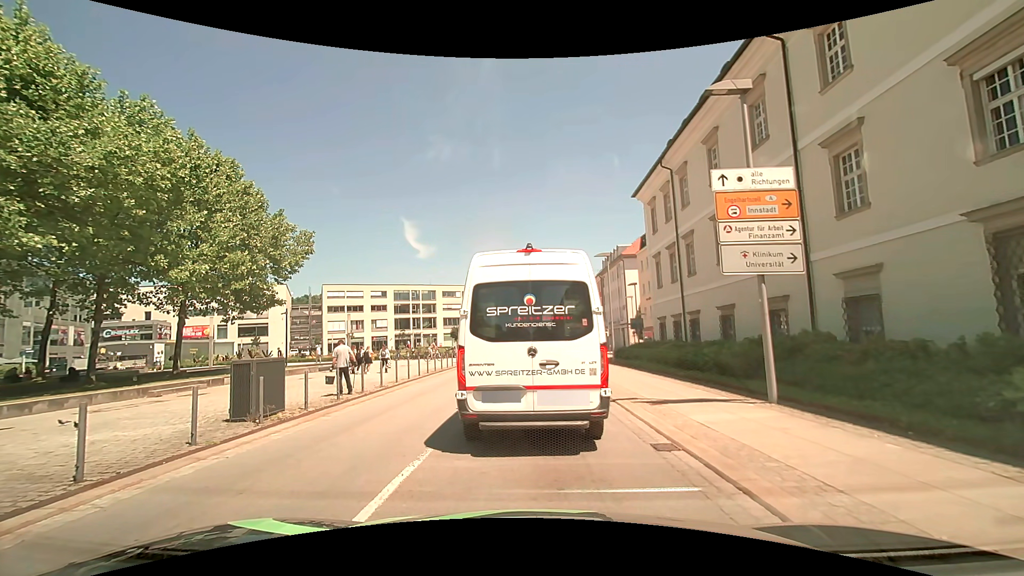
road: tertiary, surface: asphalt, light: Day
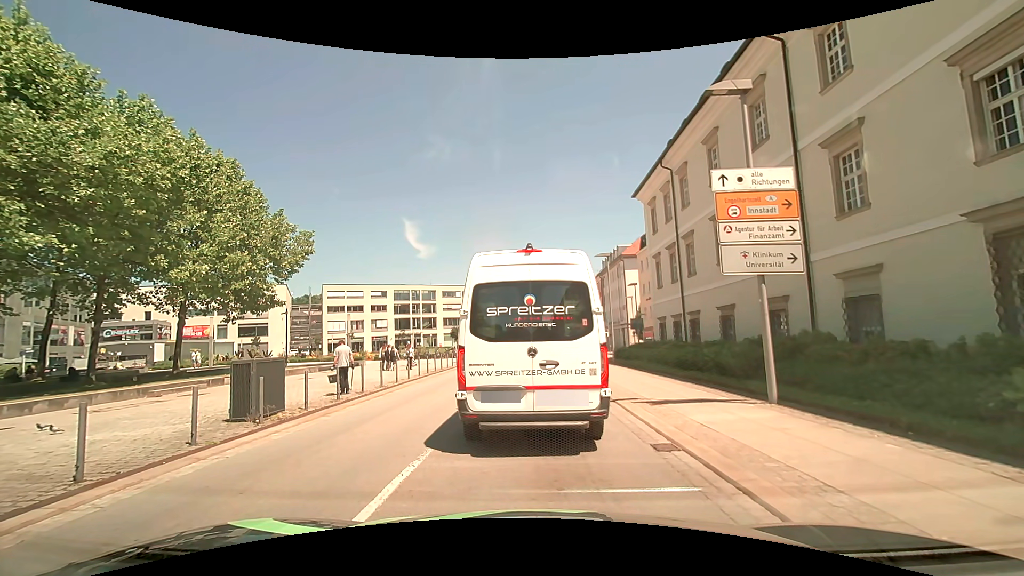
(0.0, 0.0) m; 0°
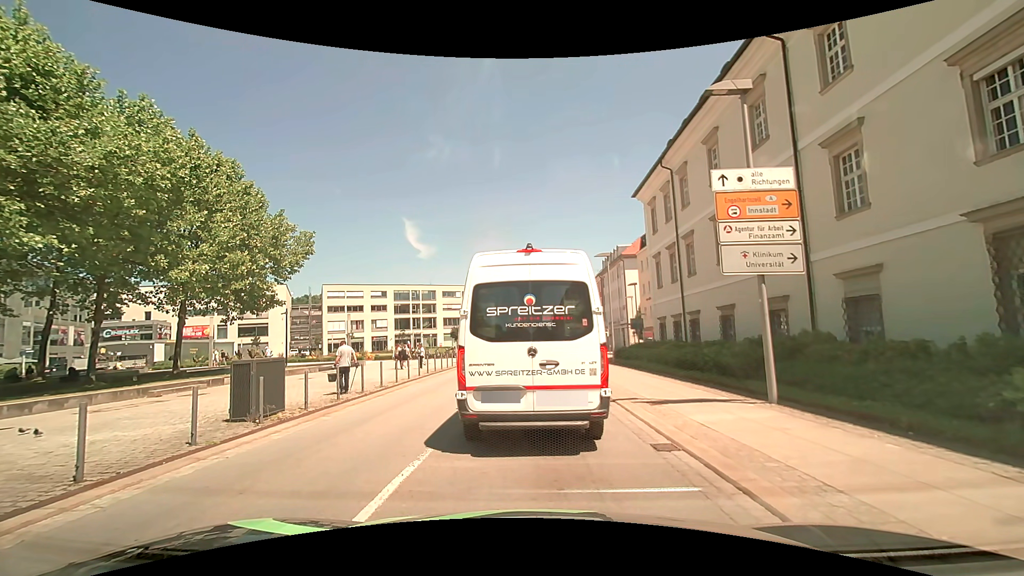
(0.0, 0.0) m; 0°
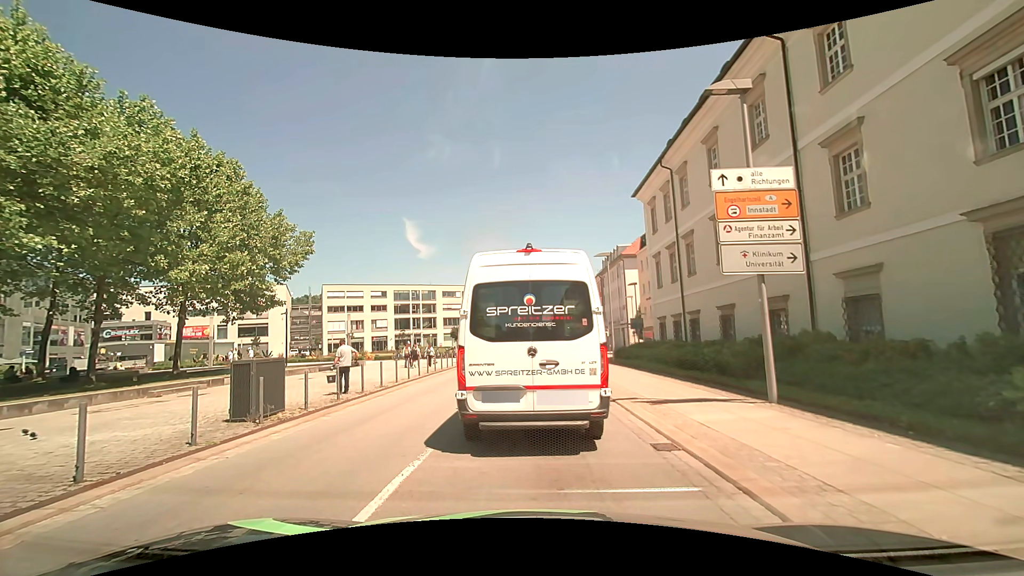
(0.0, 0.0) m; 0°
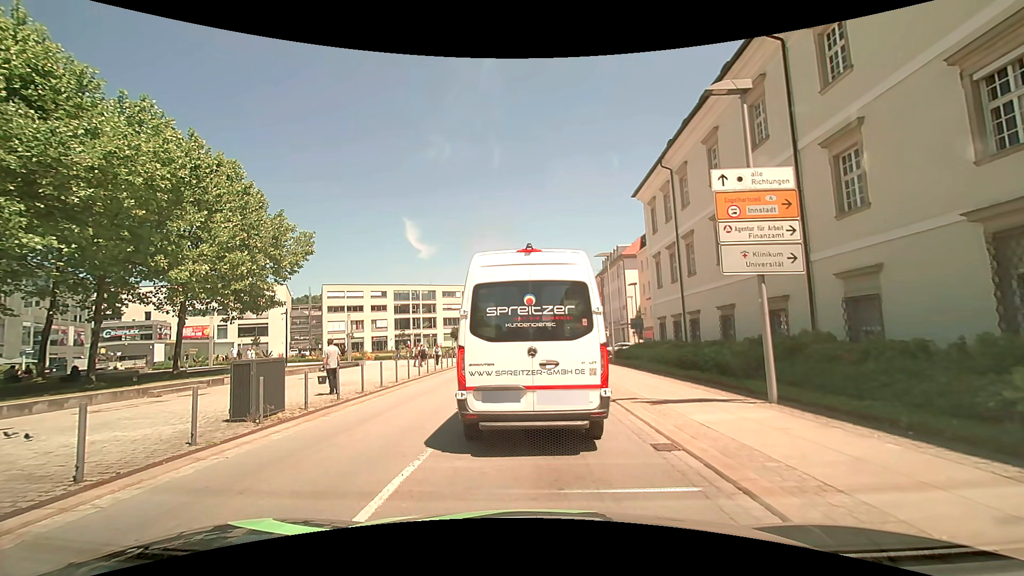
(0.0, 0.0) m; 0°
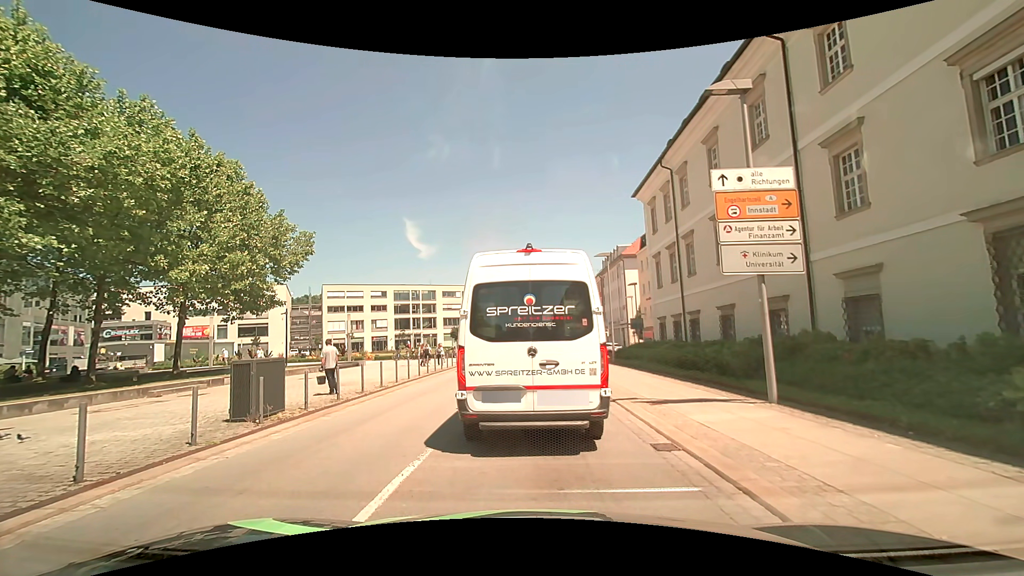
(0.0, 0.0) m; 0°
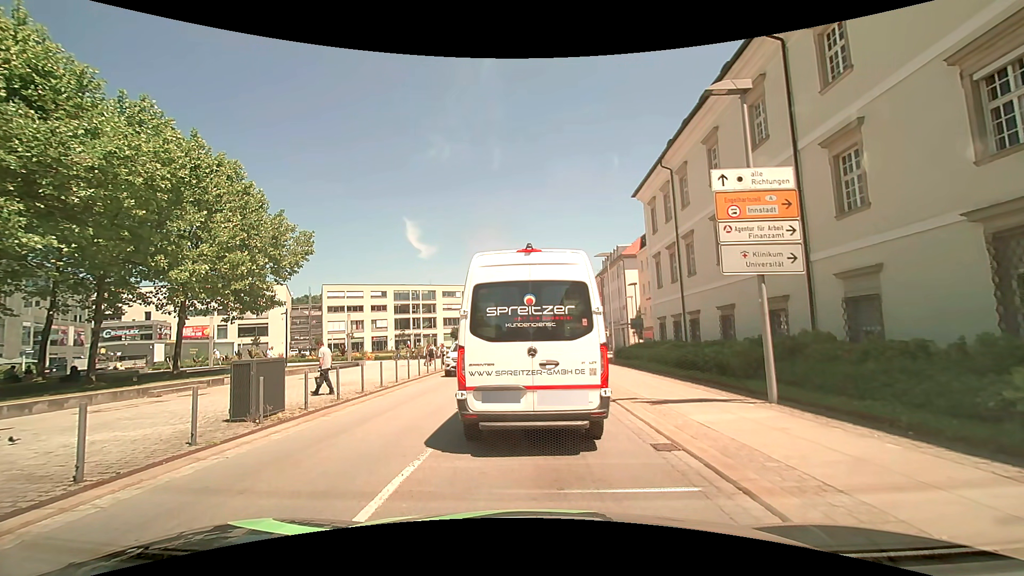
(0.0, 0.0) m; 0°
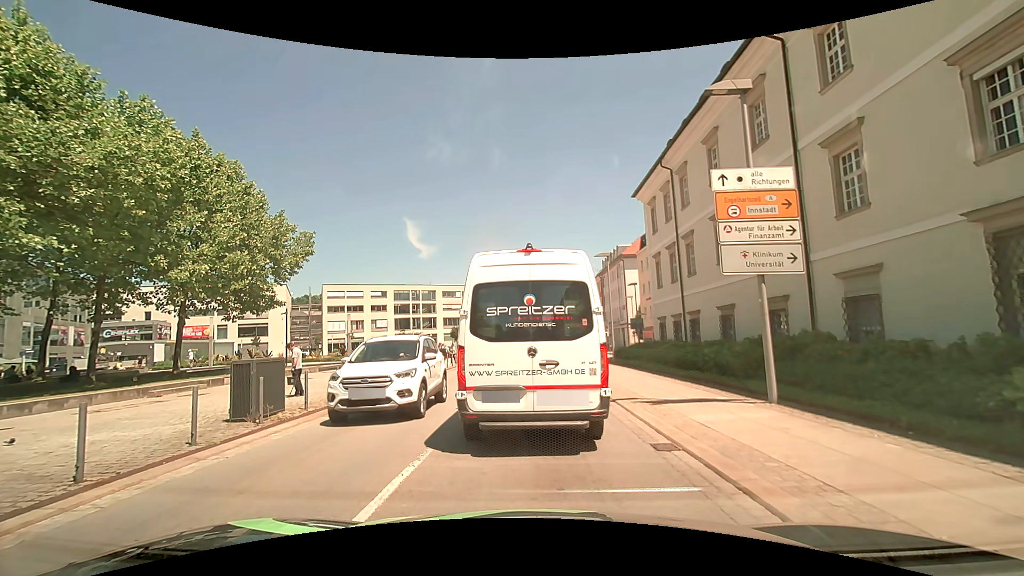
(0.0, 0.0) m; 0°
(0, +10) (0, +20) (-1, +30) (0, +40) (+1, +50) (+3, +60) (+3, +70) (+2, +79) (+1, +89) (+1, +99) m
